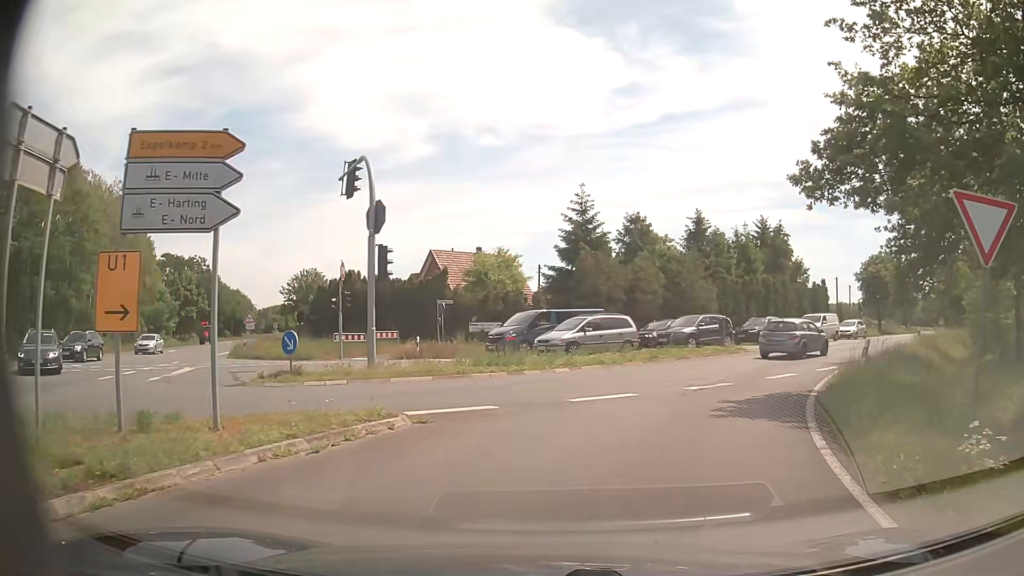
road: secondary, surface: asphalt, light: Day
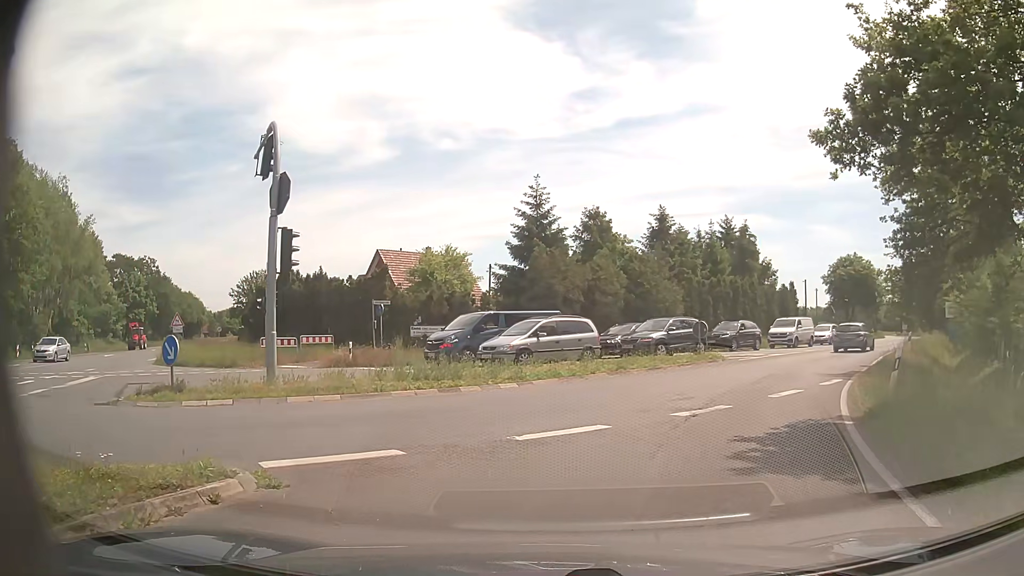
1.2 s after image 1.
(+0.1, +3.5) m; +4°
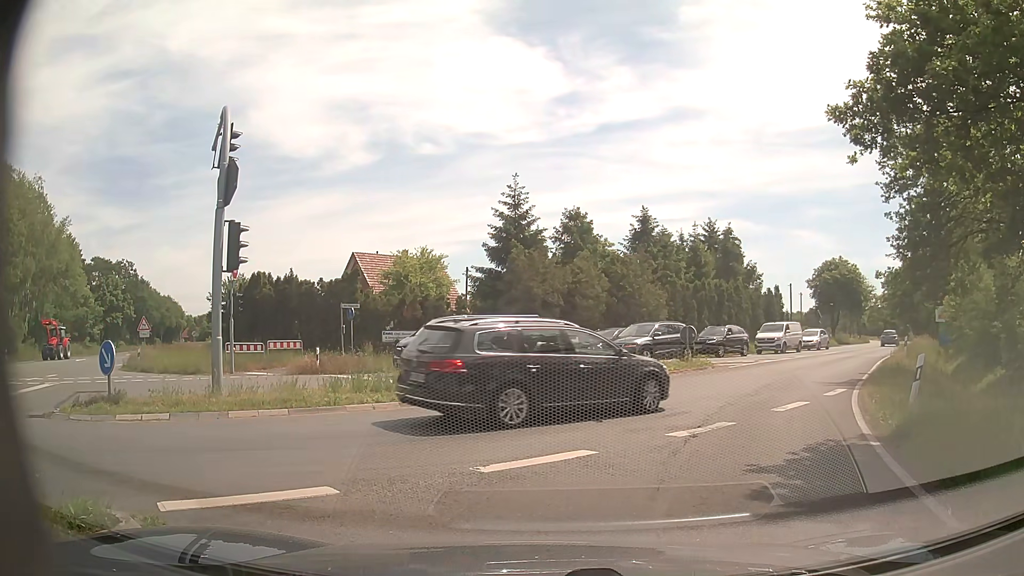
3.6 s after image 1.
(0.0, +1.5) m; +1°
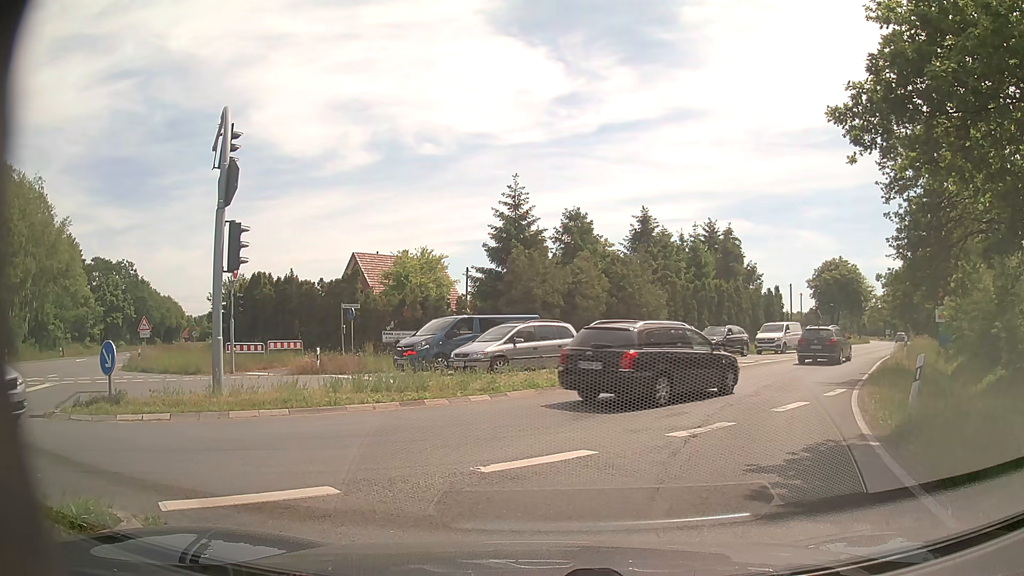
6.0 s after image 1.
(0.0, +0.1) m; 0°
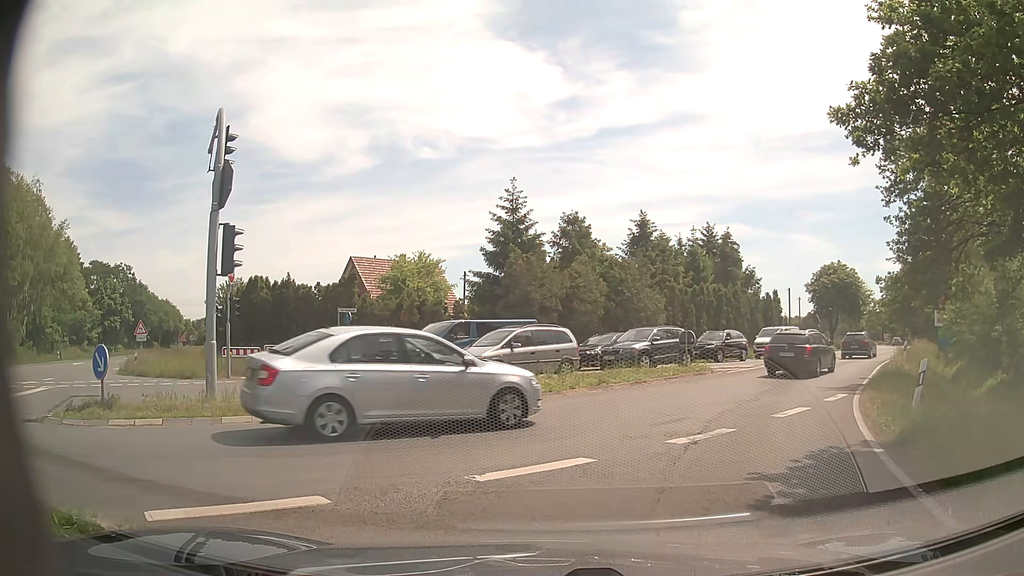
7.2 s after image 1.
(0.0, +0.2) m; 0°
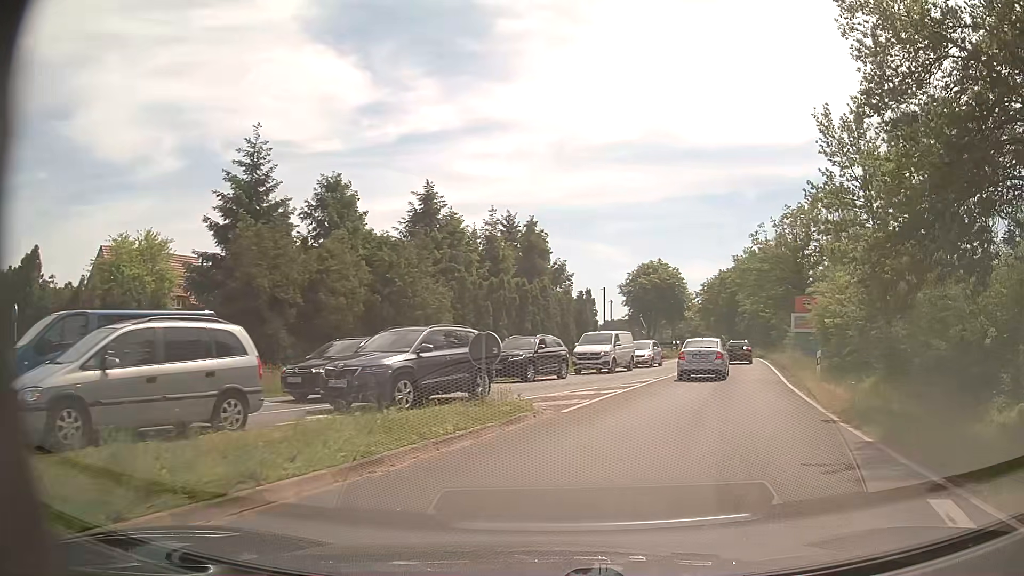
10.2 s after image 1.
(+1.7, +11.6) m; +18°
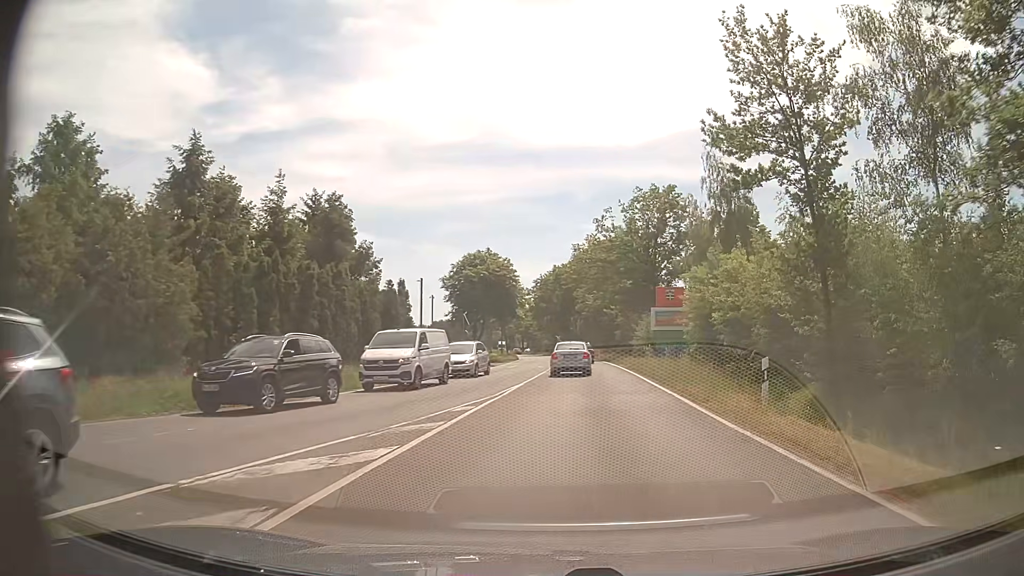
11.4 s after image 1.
(+1.4, +9.8) m; +14°
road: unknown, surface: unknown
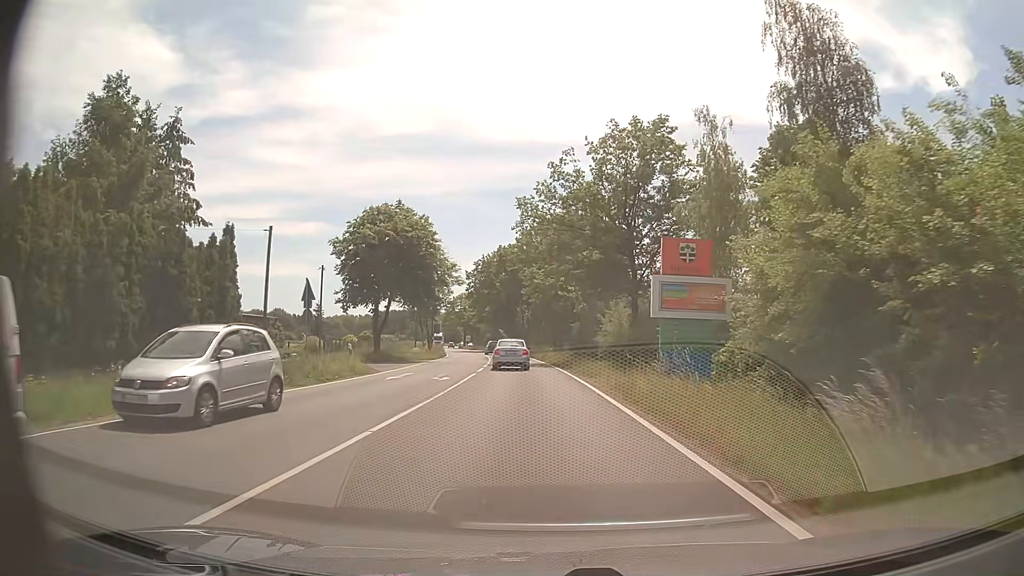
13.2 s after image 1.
(+1.5, +19.9) m; +5°
(0, +10) (0, +20) (-1, +30) (-1, +40) (-2, +50) (-3, +60) (-4, +70) (-6, +80) (-7, +90) (-9, +99) m
